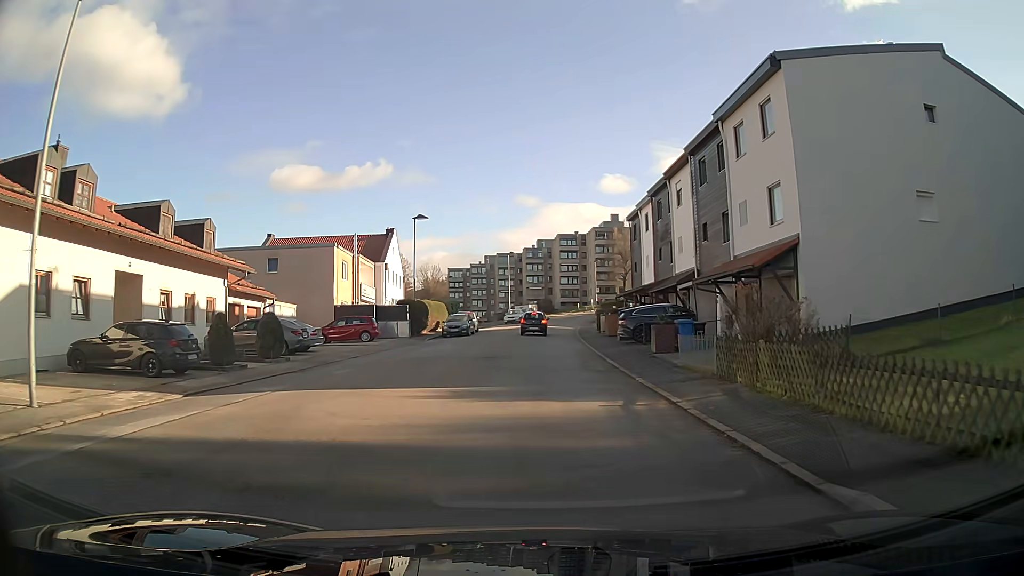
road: residential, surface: asphalt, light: Day
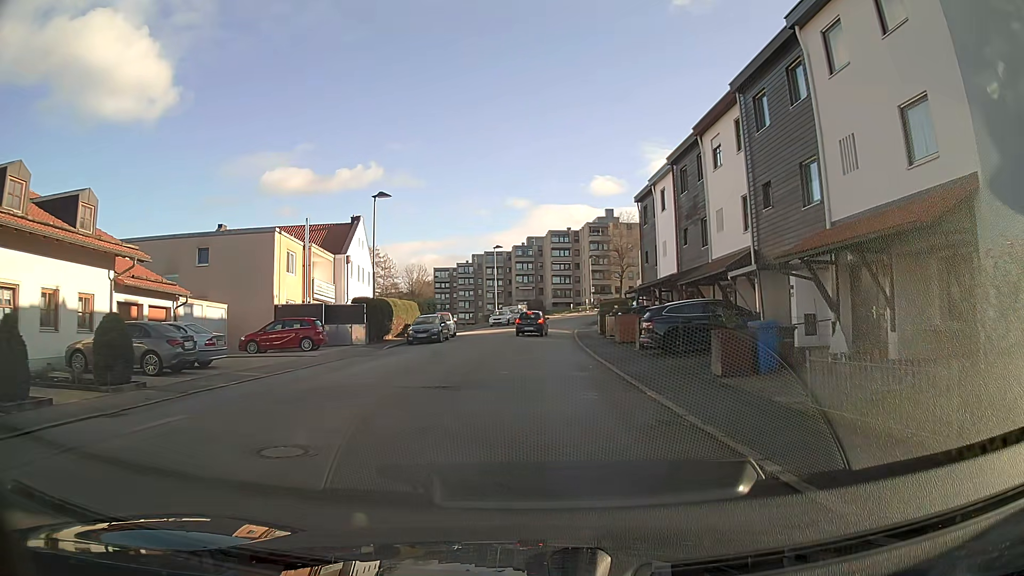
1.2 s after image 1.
(0.0, +9.0) m; 0°
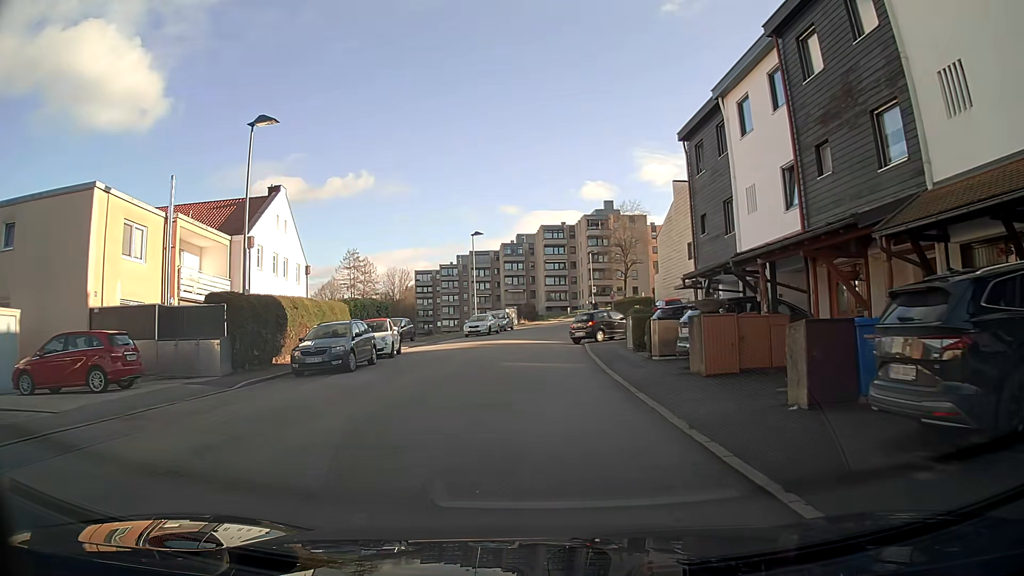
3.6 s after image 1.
(0.0, +15.7) m; 0°
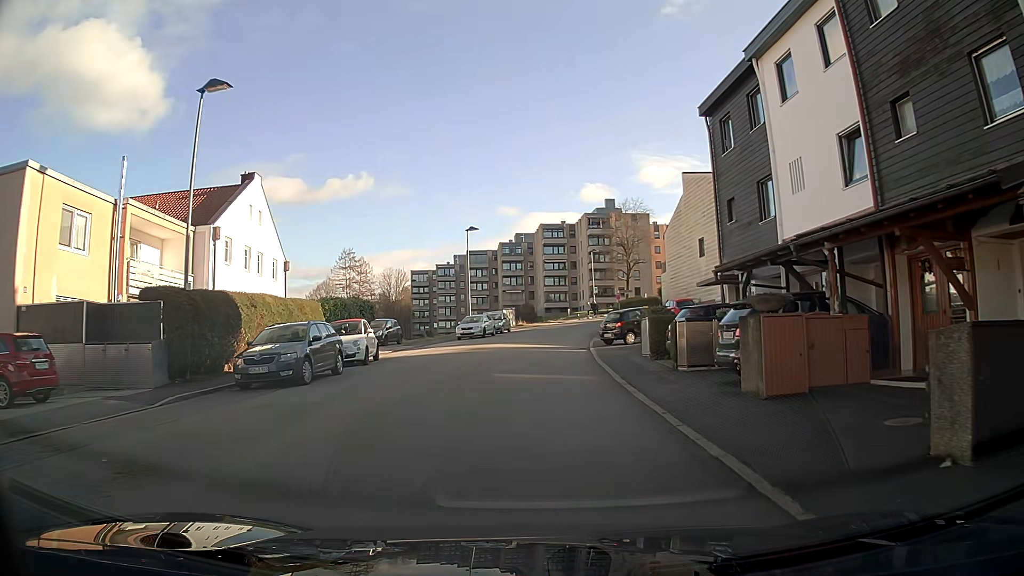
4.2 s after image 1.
(0.0, +3.8) m; 0°
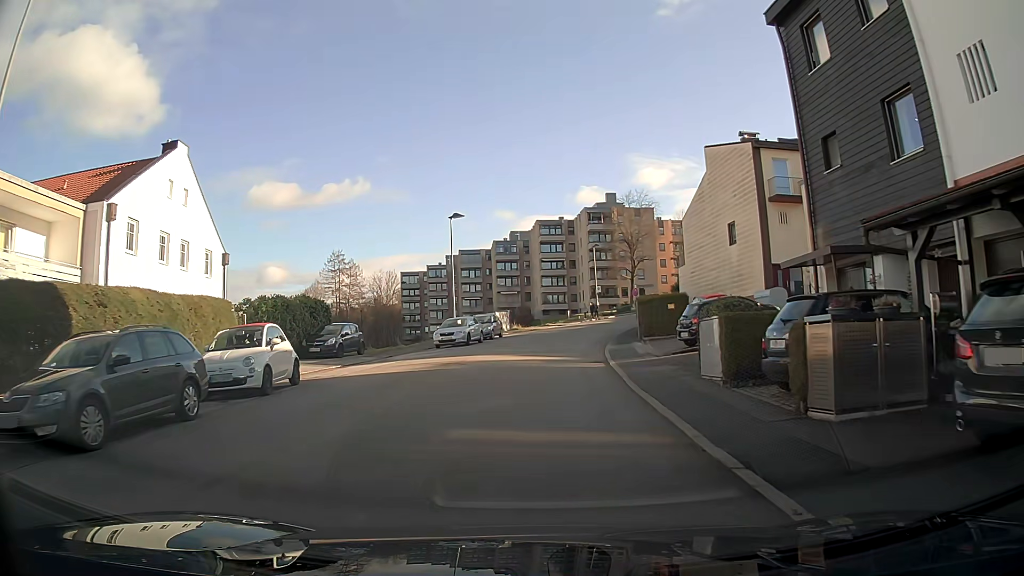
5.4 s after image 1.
(0.0, +8.1) m; +1°
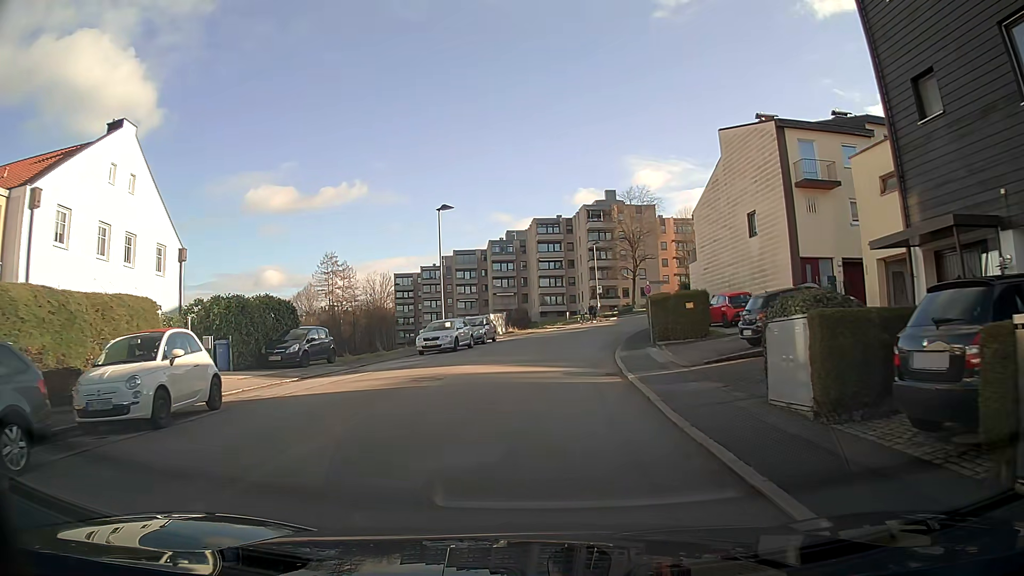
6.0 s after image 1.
(0.0, +4.2) m; 0°
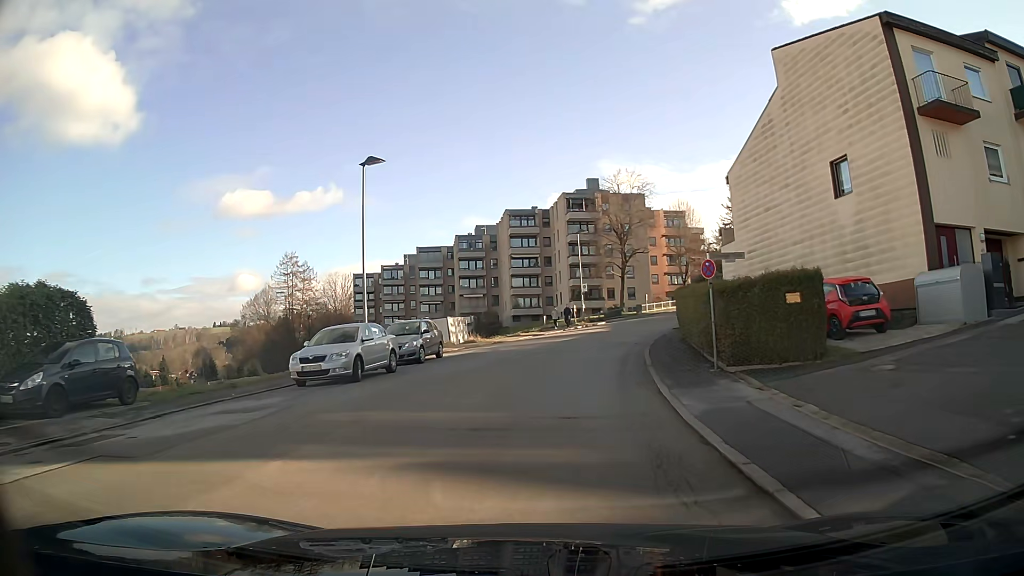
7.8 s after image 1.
(+0.1, +12.9) m; +2°
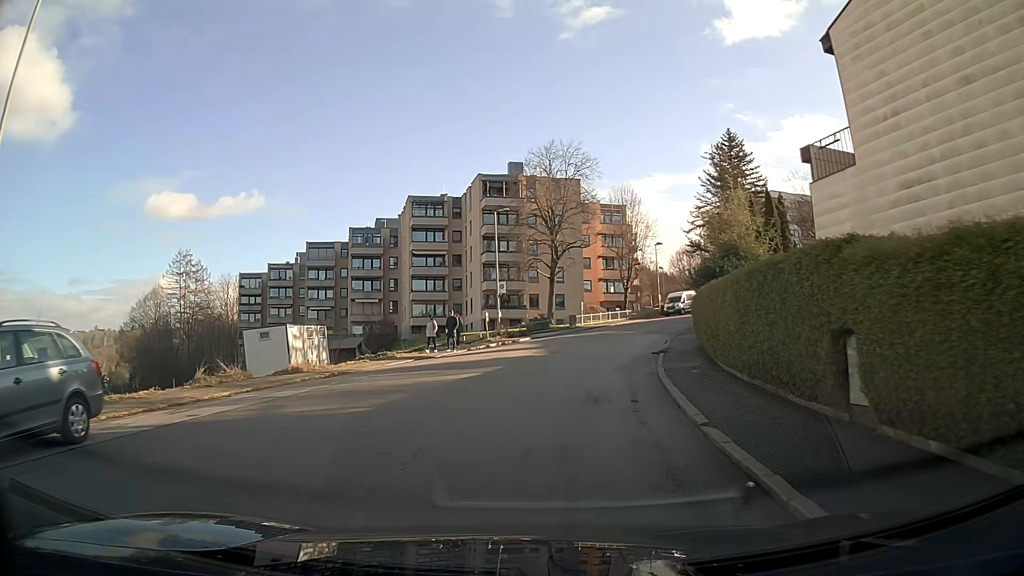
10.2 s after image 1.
(+1.3, +17.5) m; +8°
(0, +10) (+1, +20) (+3, +30) (+6, +39) (+10, +49) (+14, +58) (+20, +66) (+26, +74) (+33, +81) (+41, +87) m
